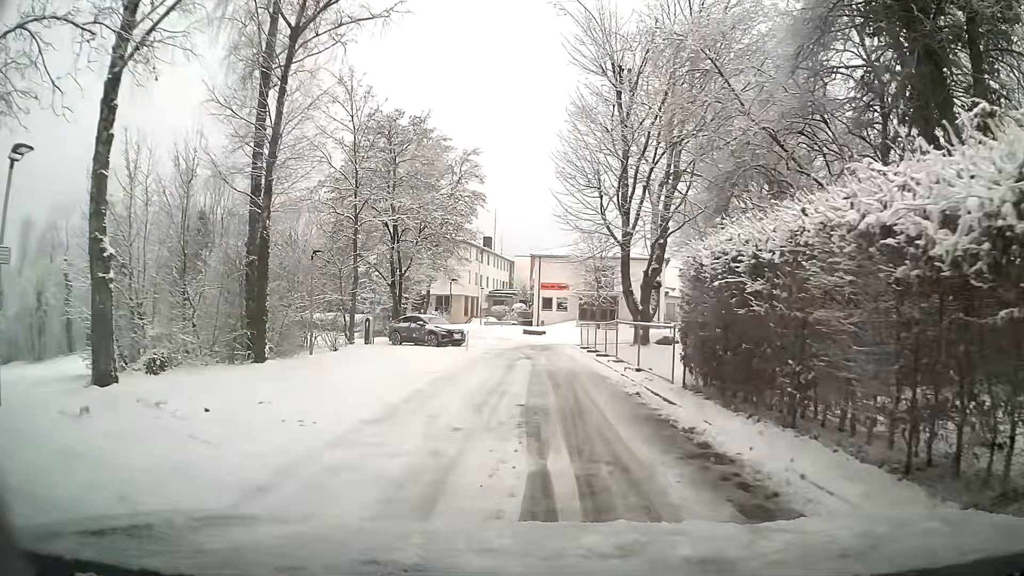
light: Day
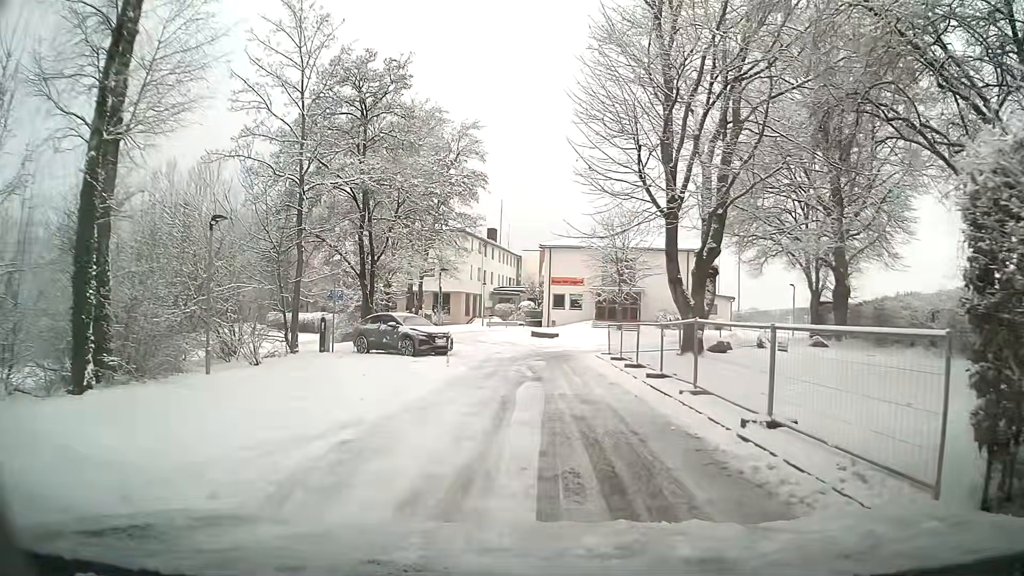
(-0.1, +8.7) m; 0°
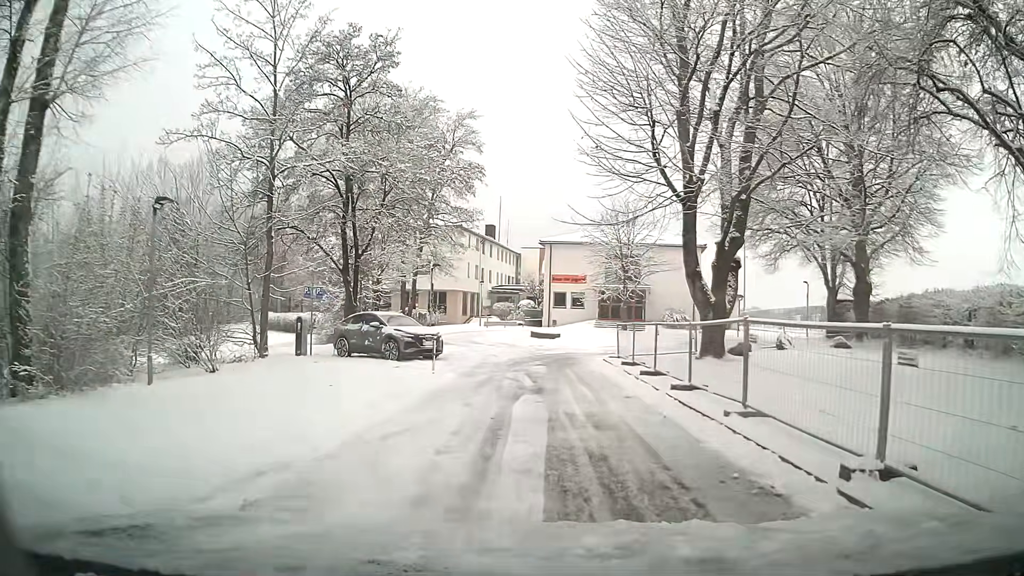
(0.0, +2.7) m; 0°
(0, +10) (0, +20) (+3, +29) (+10, +36) (+12, +46) (+3, +50) (-3, +44) (-2, +34) (-1, +24) (-1, +14) m
